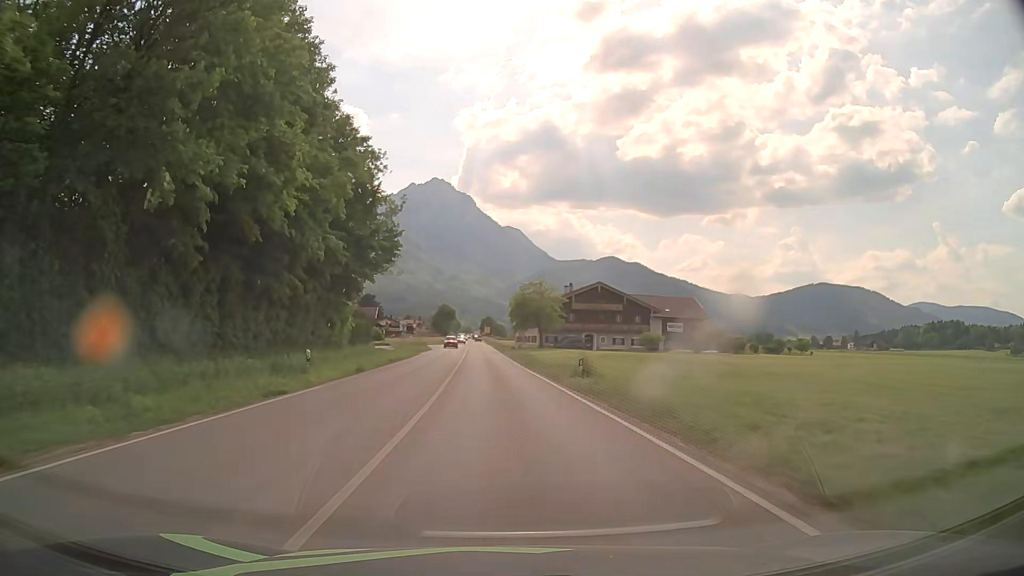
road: primary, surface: asphalt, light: Day
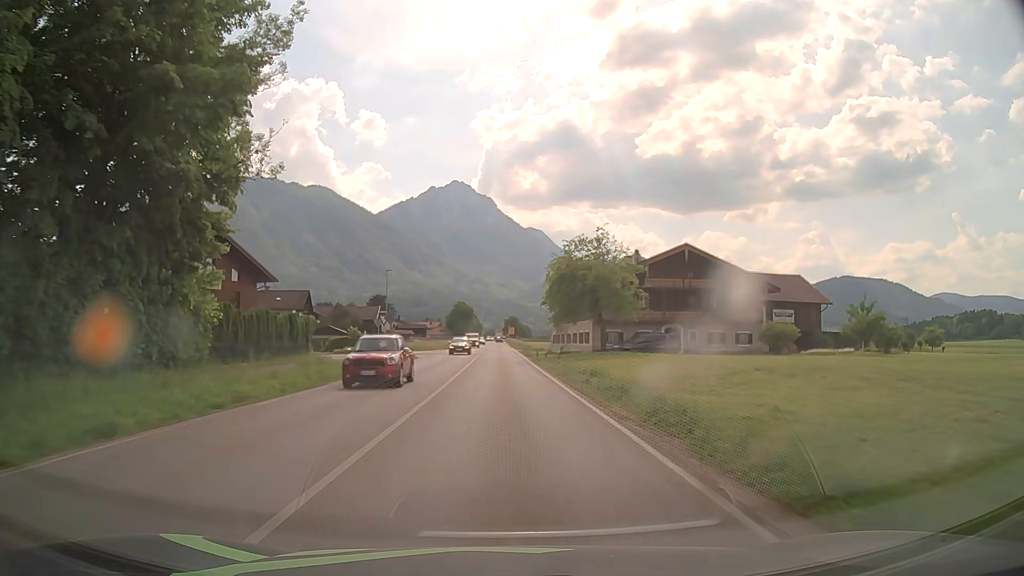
(-0.7, +32.4) m; -2°
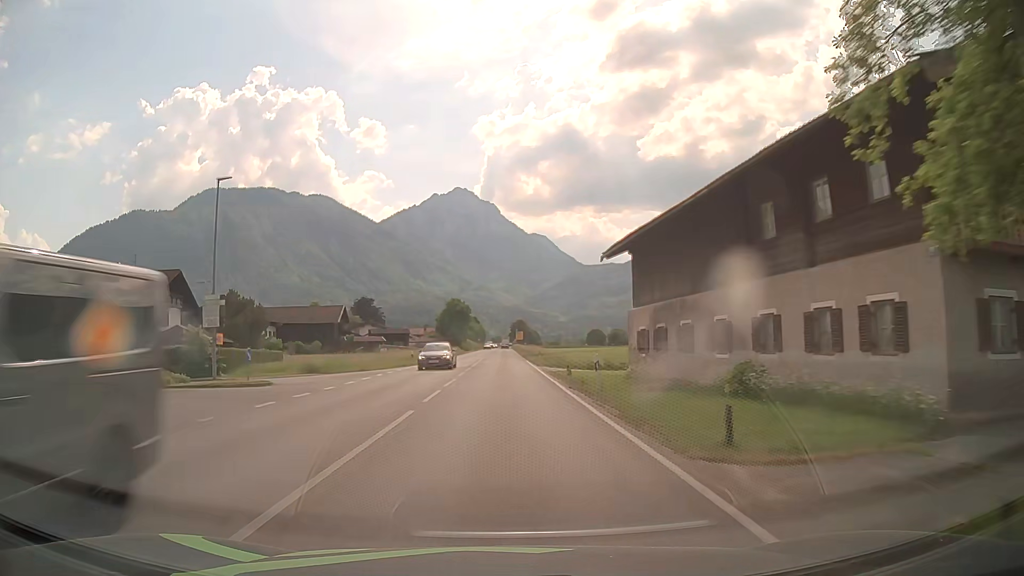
(-0.4, +43.0) m; -1°
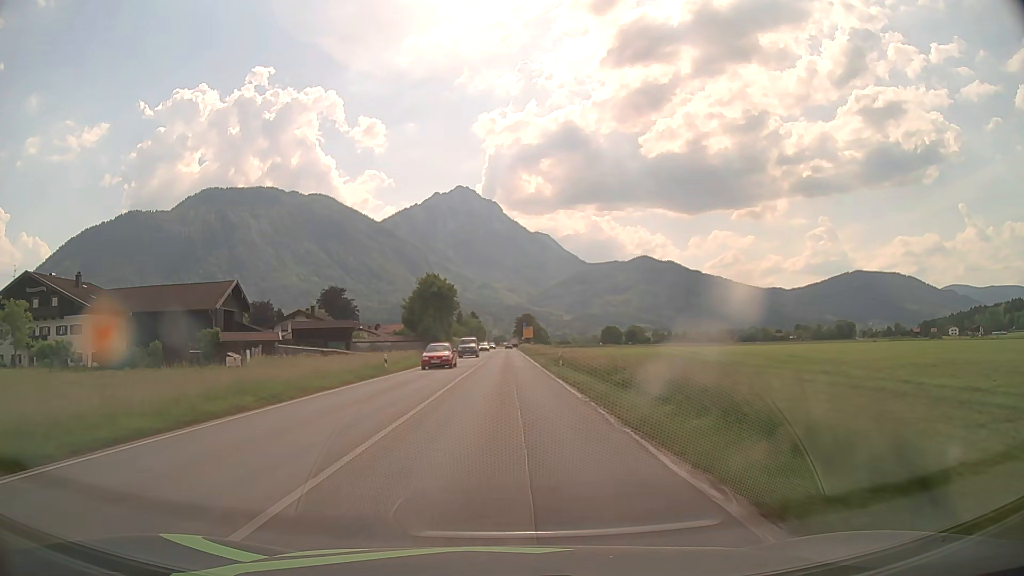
(-0.2, +53.6) m; 0°
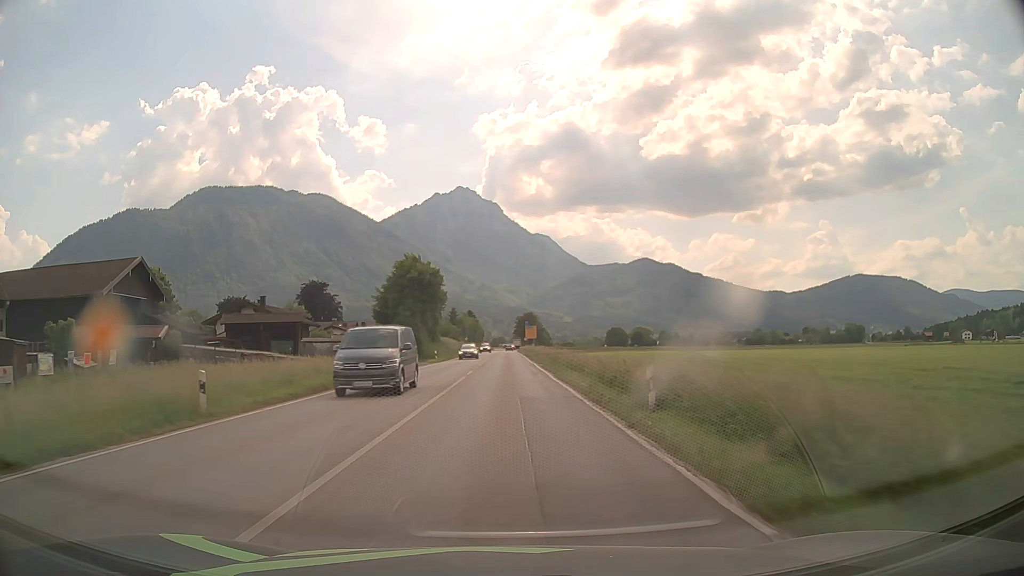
(0.0, +21.5) m; 0°
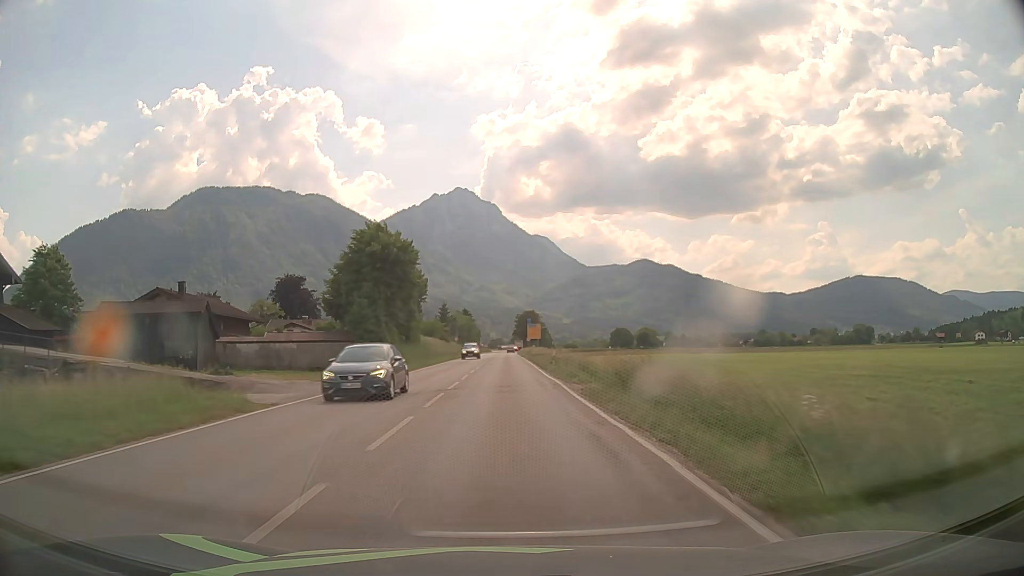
(0.0, +21.5) m; 0°
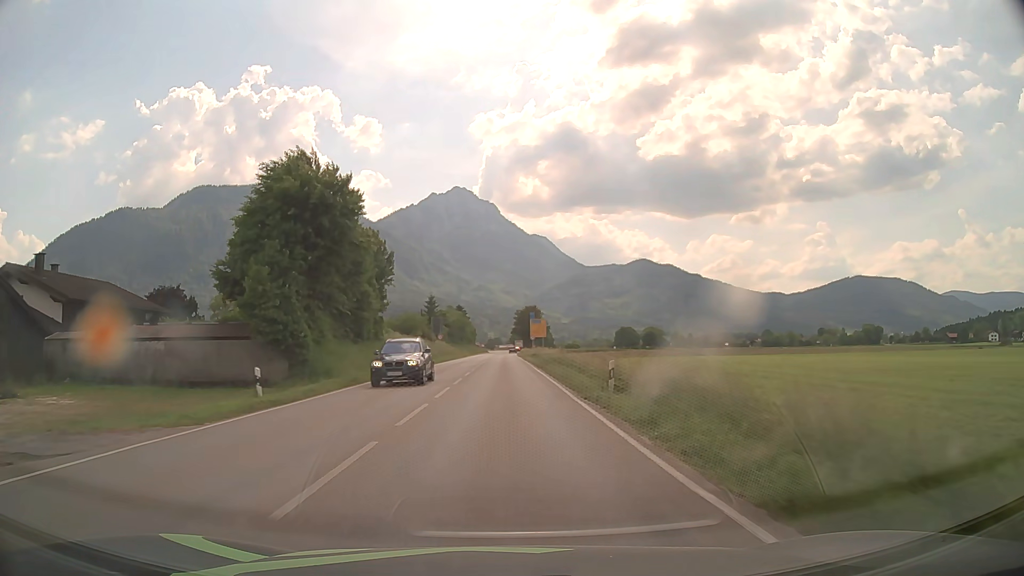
(+0.1, +21.5) m; 0°
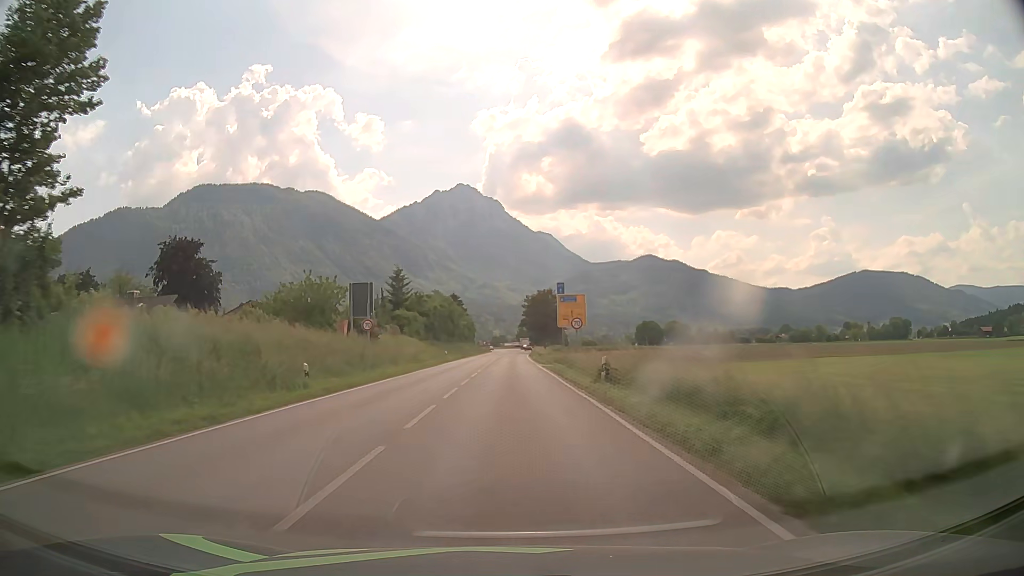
(0.0, +42.9) m; 0°
(0, +10) (0, +20) (0, +30) (0, +40) (0, +50) (0, +60) (0, +70) (+1, +80) (+1, +90) (+1, +100) m
